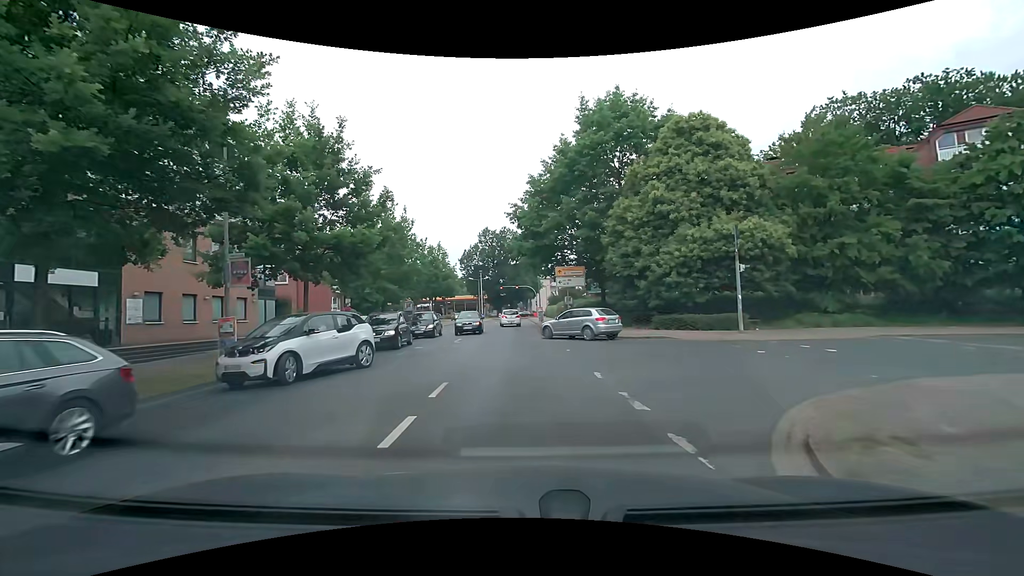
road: tertiary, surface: asphalt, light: Day
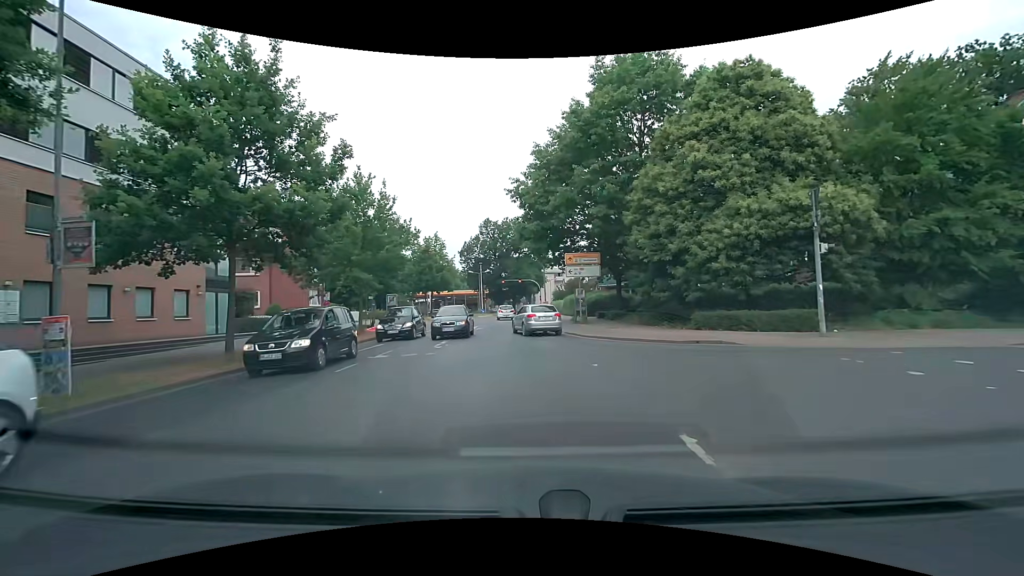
(+0.1, +6.0) m; 0°
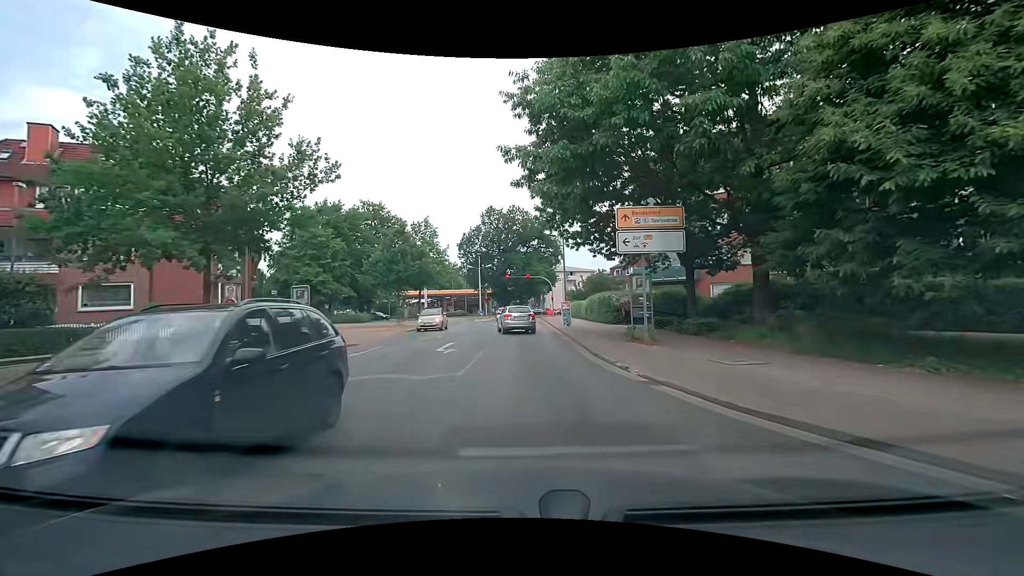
(-0.1, +15.1) m; -1°
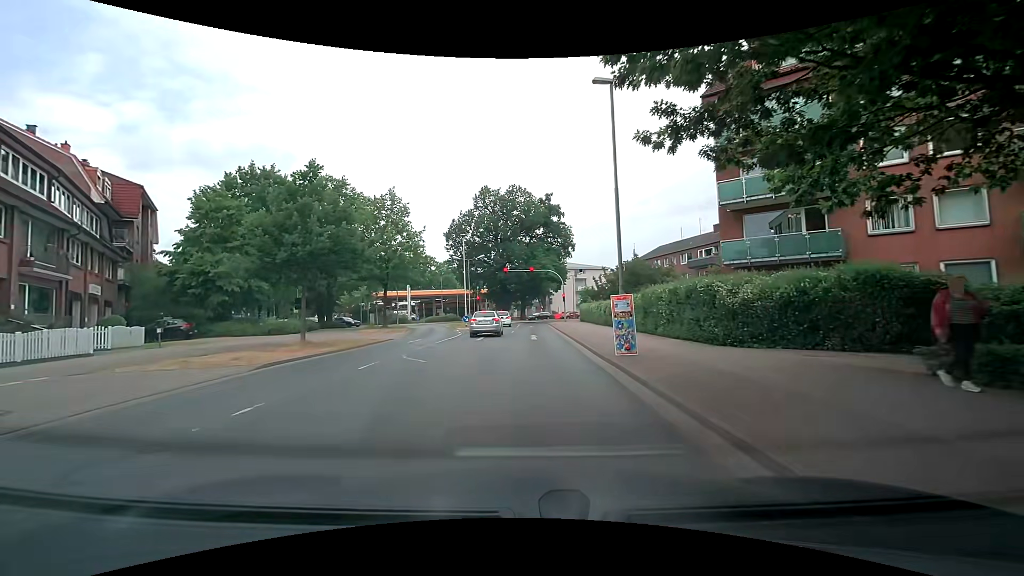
(0.0, +17.4) m; -1°
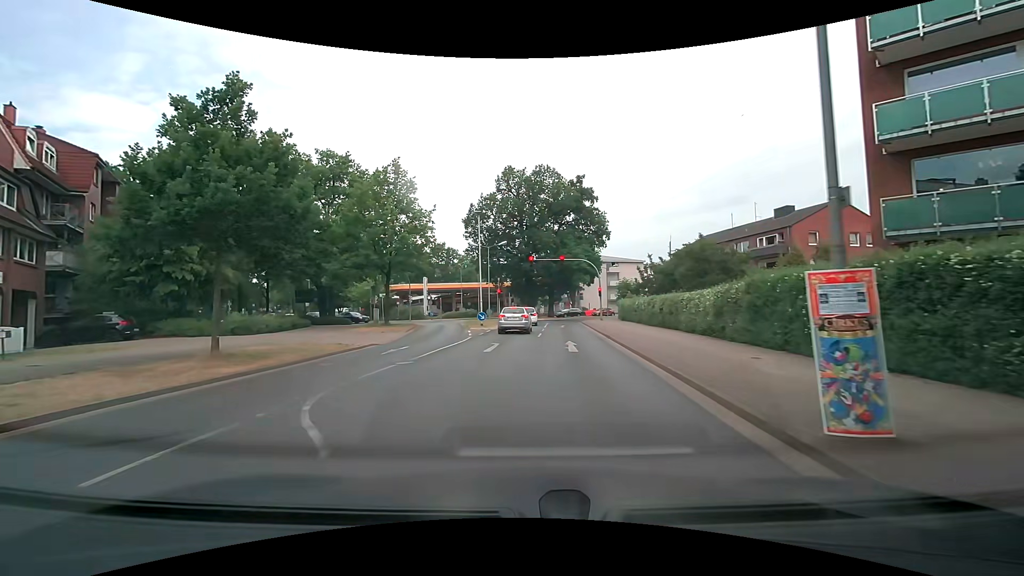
(-0.1, +8.3) m; -3°
